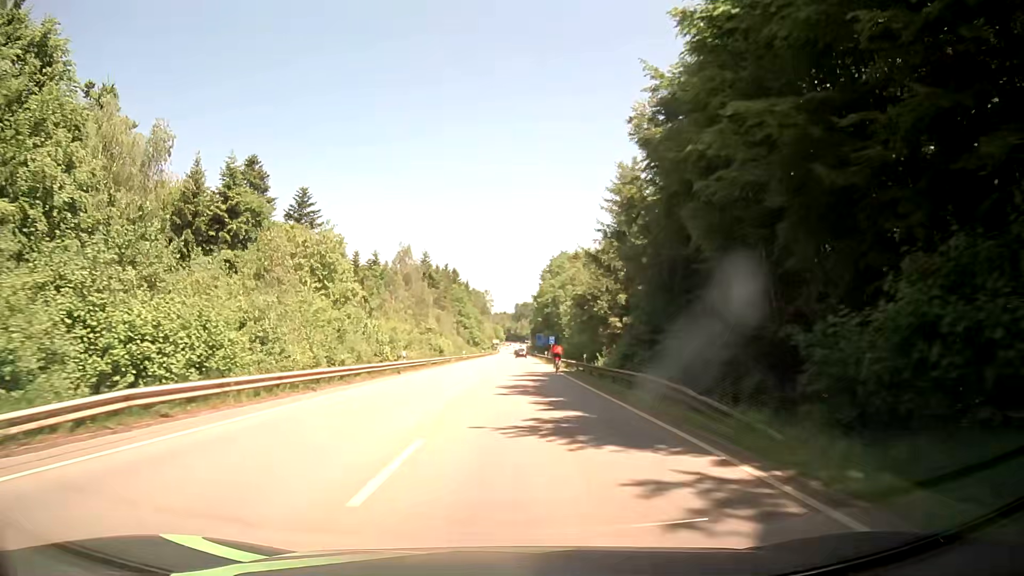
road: secondary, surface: asphalt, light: Day
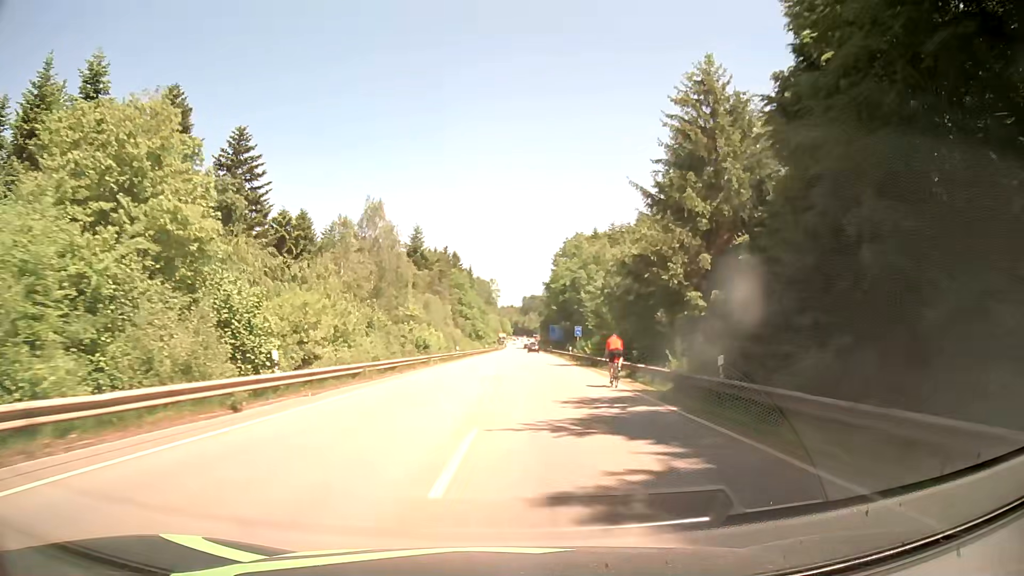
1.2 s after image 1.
(-0.1, +23.8) m; 0°
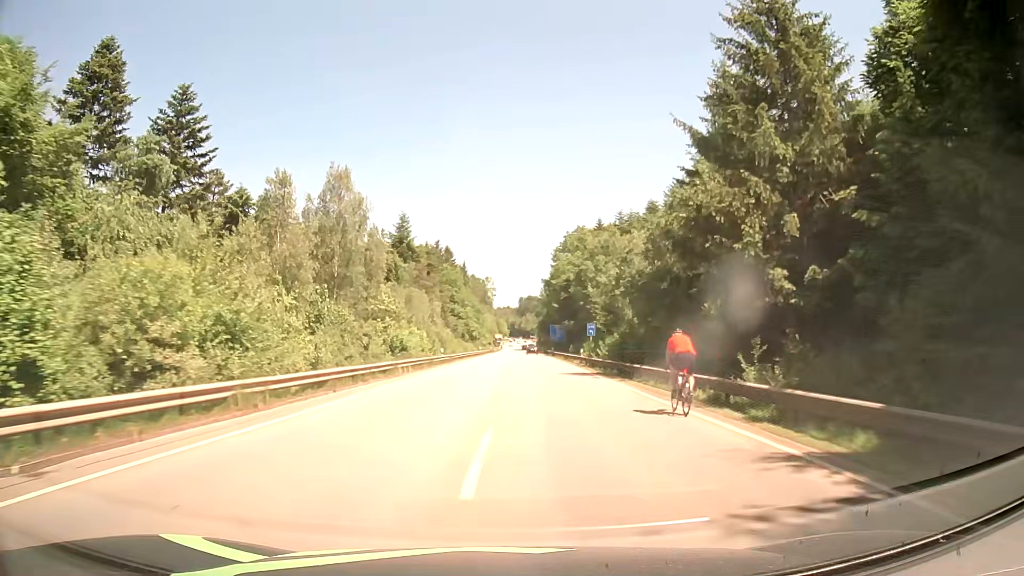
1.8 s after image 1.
(-0.1, +12.1) m; 0°
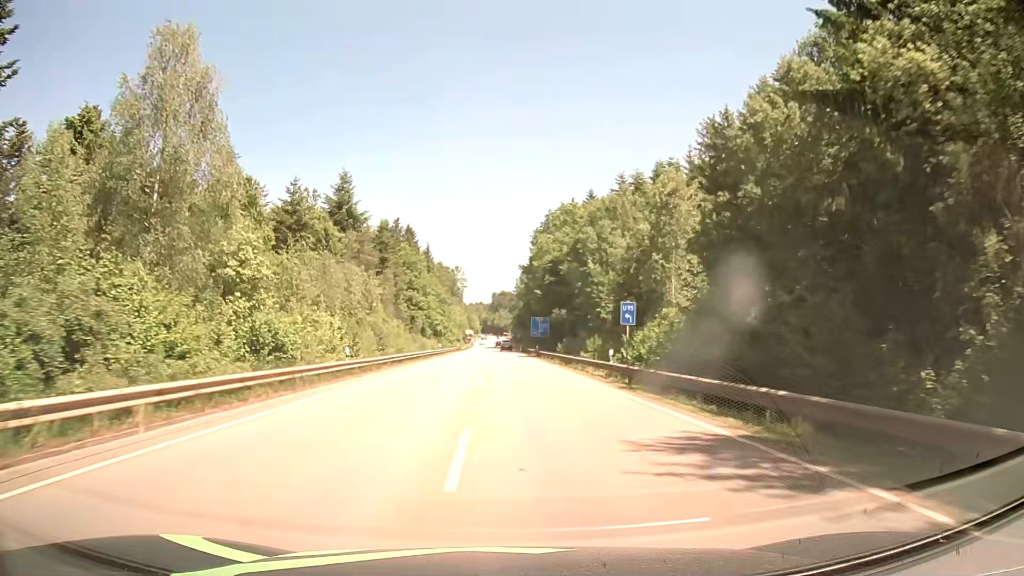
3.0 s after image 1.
(+0.4, +24.0) m; +3°
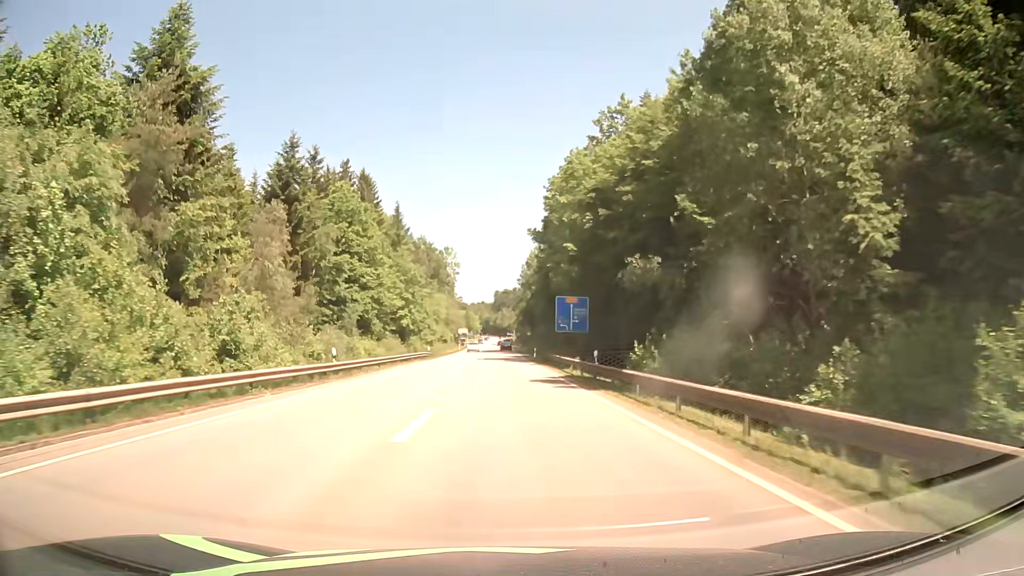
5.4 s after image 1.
(-0.1, +45.2) m; 0°
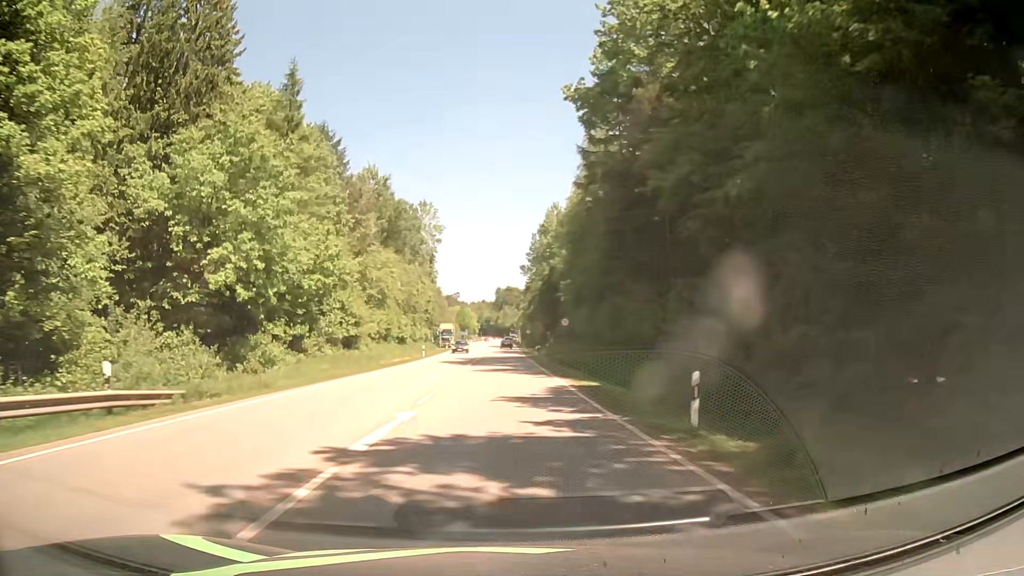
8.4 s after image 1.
(-0.4, +54.8) m; -1°
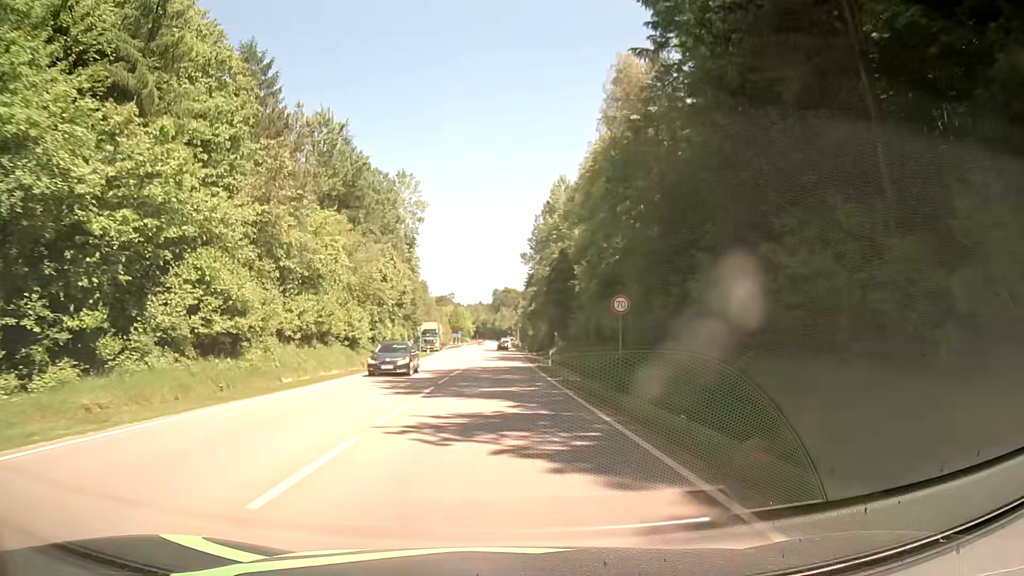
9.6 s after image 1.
(+0.3, +21.6) m; +1°
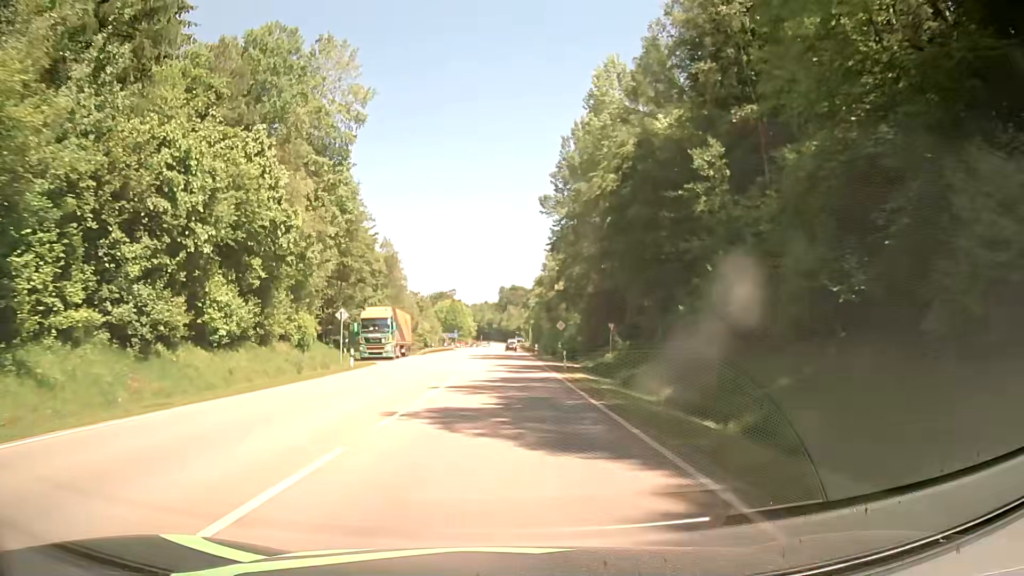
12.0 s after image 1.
(-0.2, +42.9) m; 0°
(0, +10) (0, +20) (0, +30) (0, +40) (0, +50) (0, +60) (0, +70) (0, +80) (0, +90) (0, +100) m
